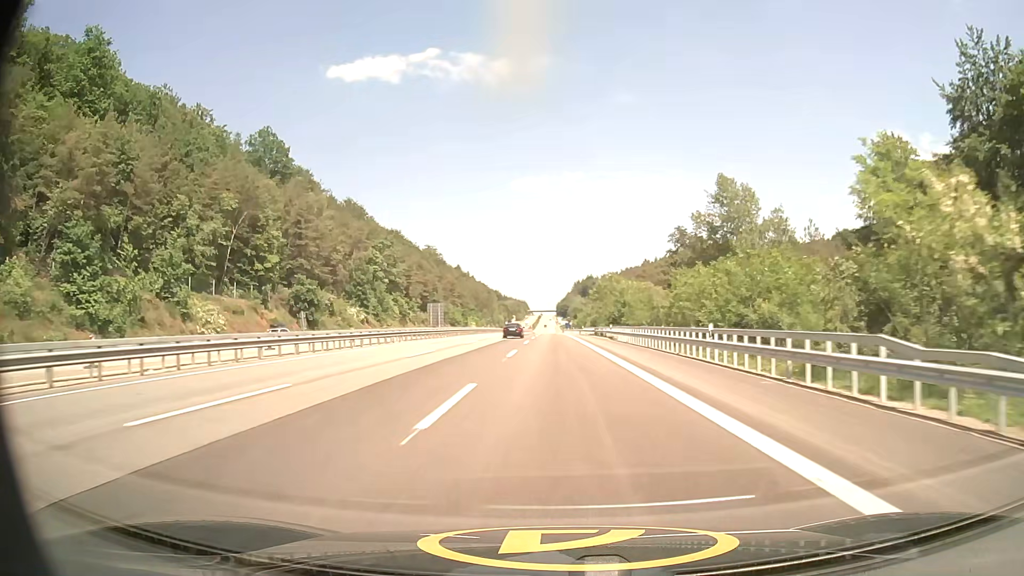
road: motorway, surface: asphalt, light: Day
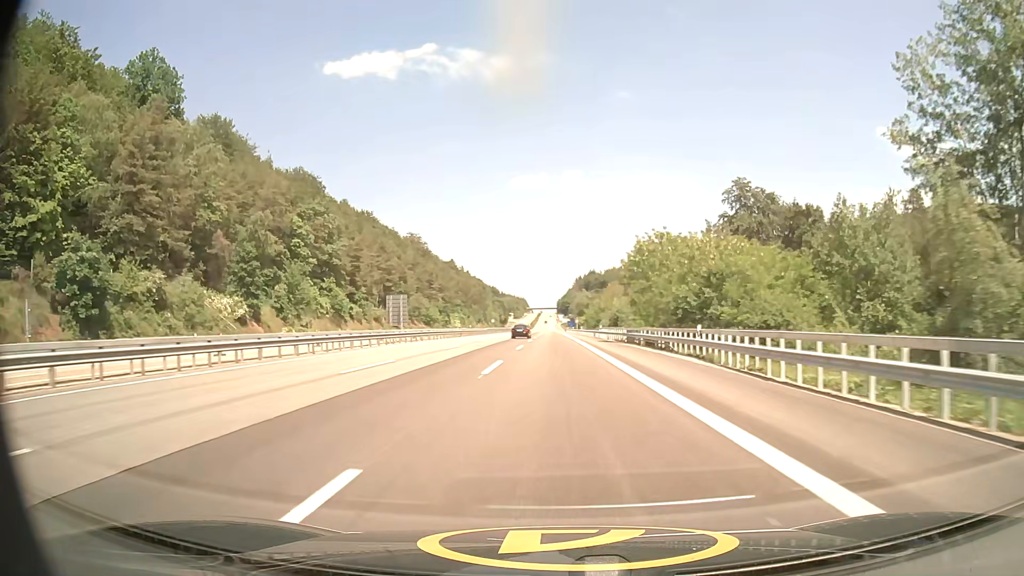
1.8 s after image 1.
(0.0, +43.7) m; 0°
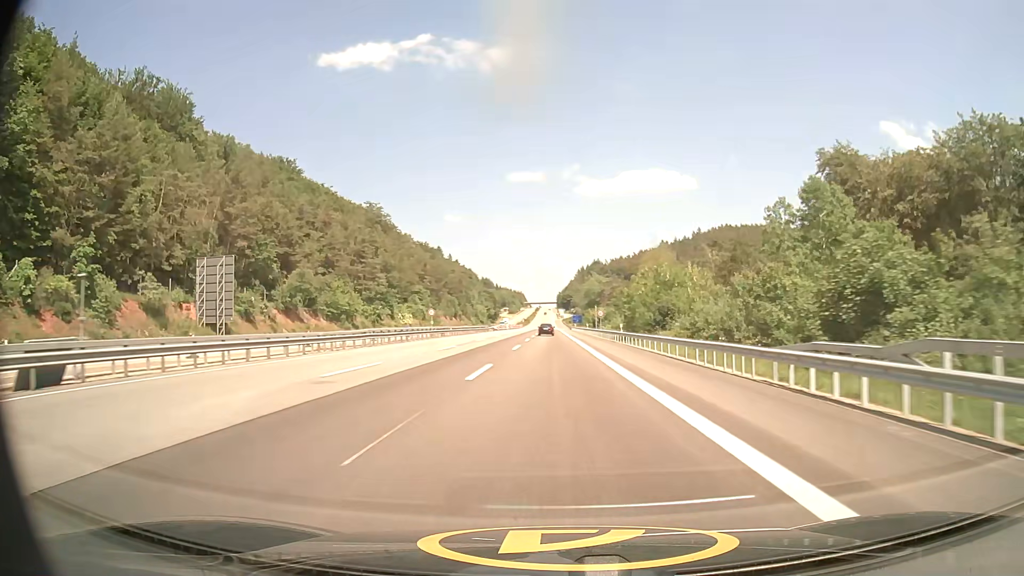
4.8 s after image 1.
(+0.3, +72.5) m; 0°
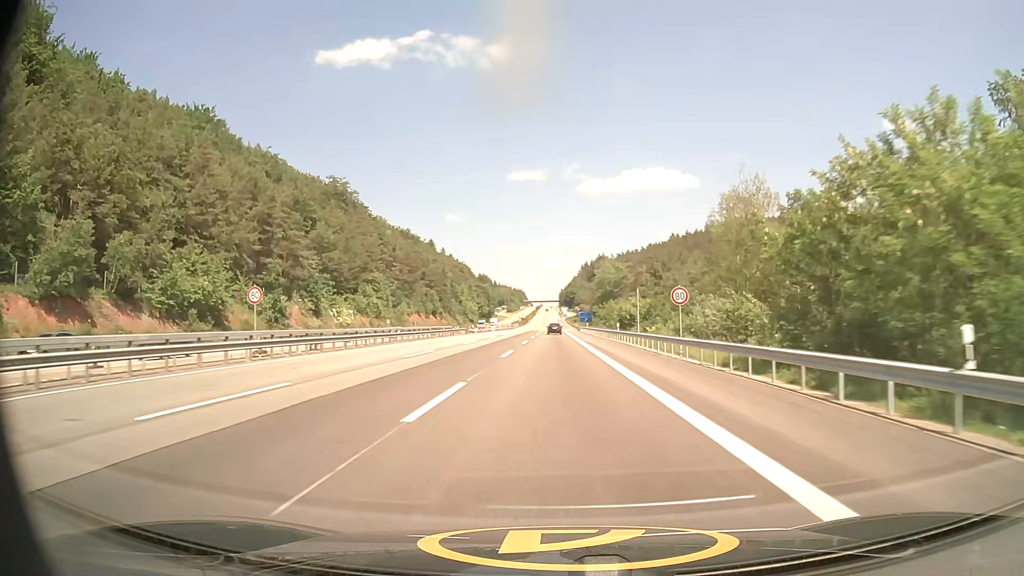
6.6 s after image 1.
(0.0, +44.2) m; 0°
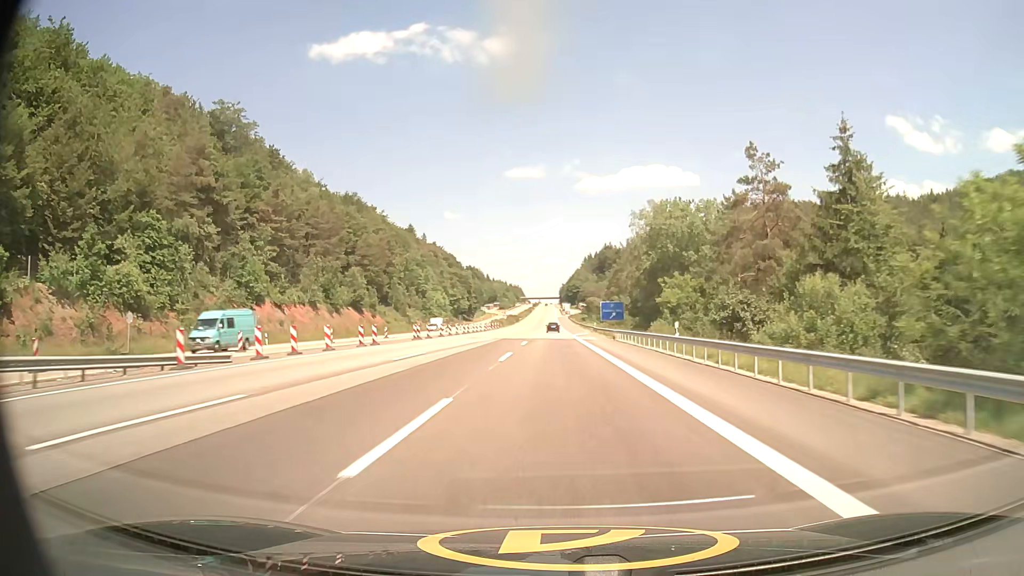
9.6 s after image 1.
(-0.1, +74.0) m; 0°
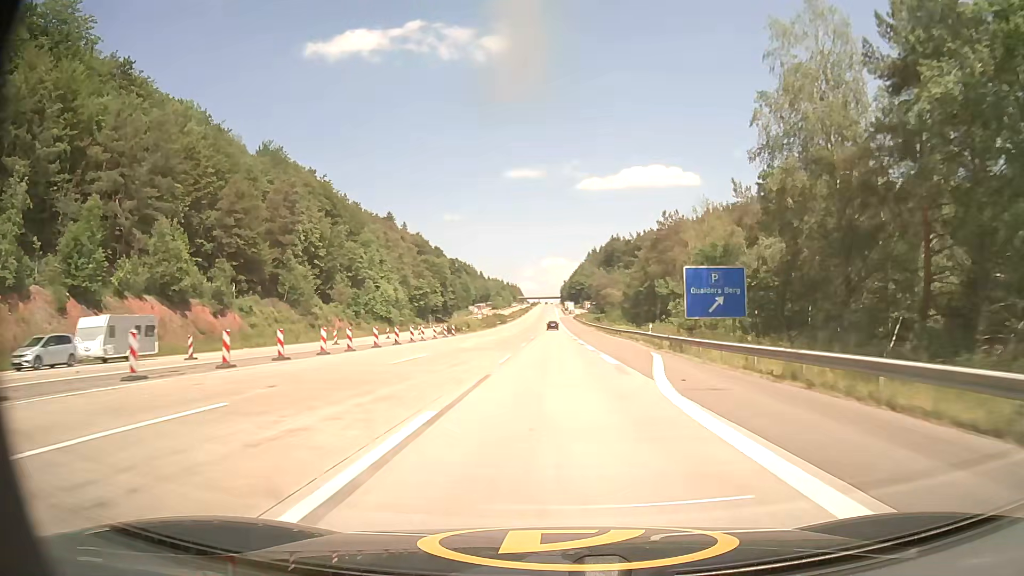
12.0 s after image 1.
(-0.1, +58.7) m; 0°
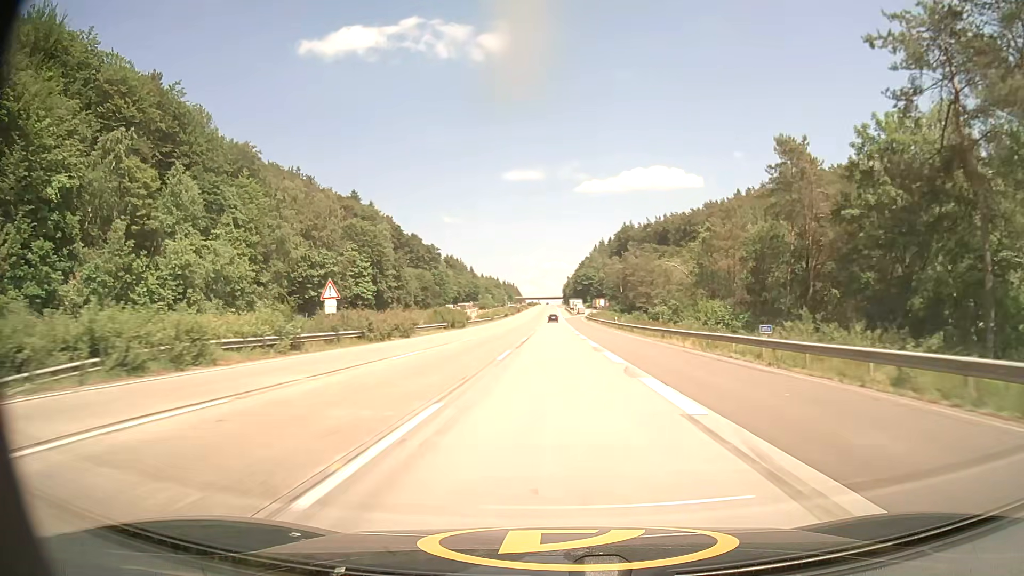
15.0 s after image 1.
(0.0, +73.2) m; 0°
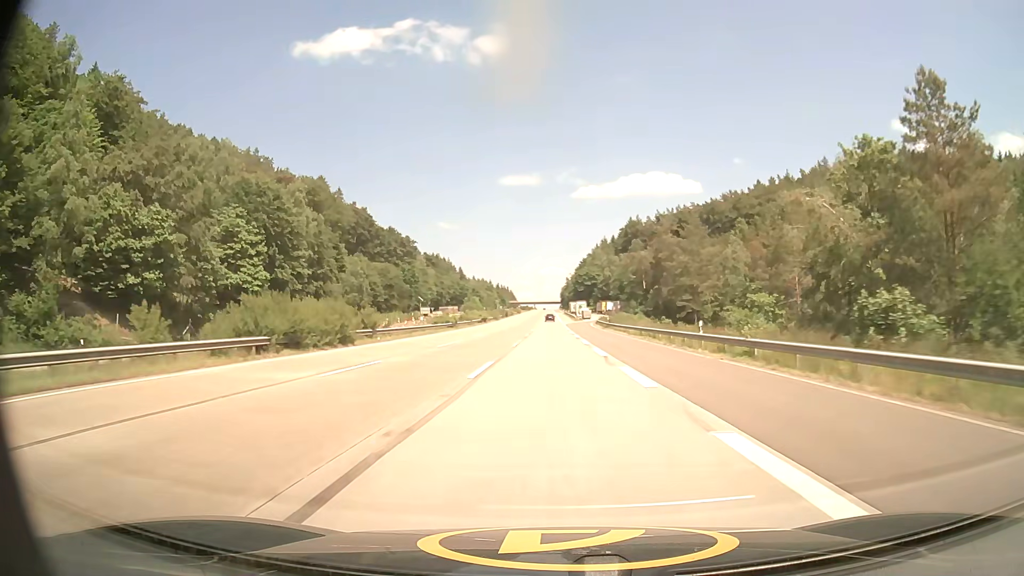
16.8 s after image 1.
(0.0, +43.5) m; 0°
(0, +10) (0, +20) (0, +30) (0, +40) (0, +50) (0, +60) (0, +70) (0, +80) (0, +90) (0, +100) m
